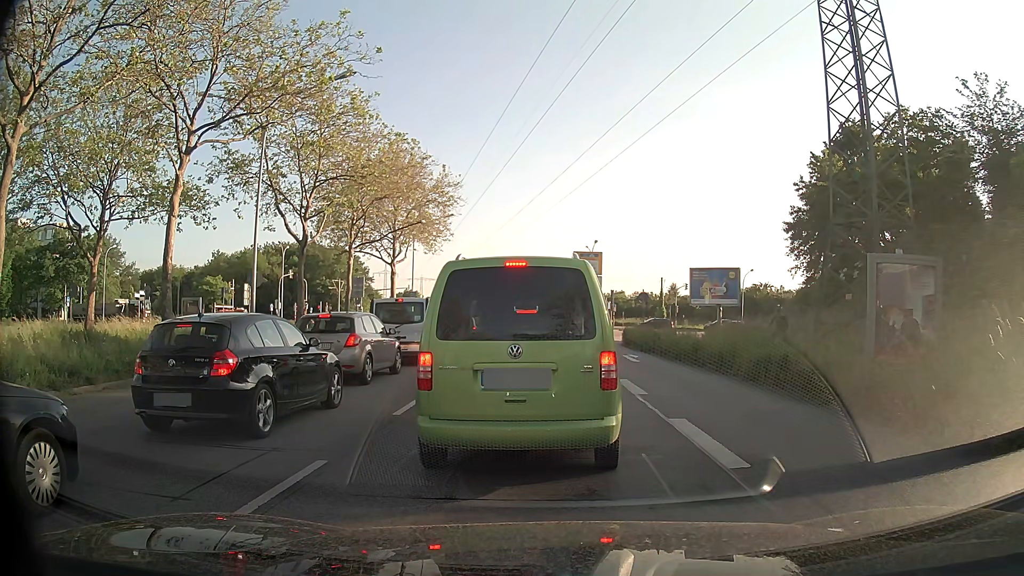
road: primary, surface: asphalt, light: Day
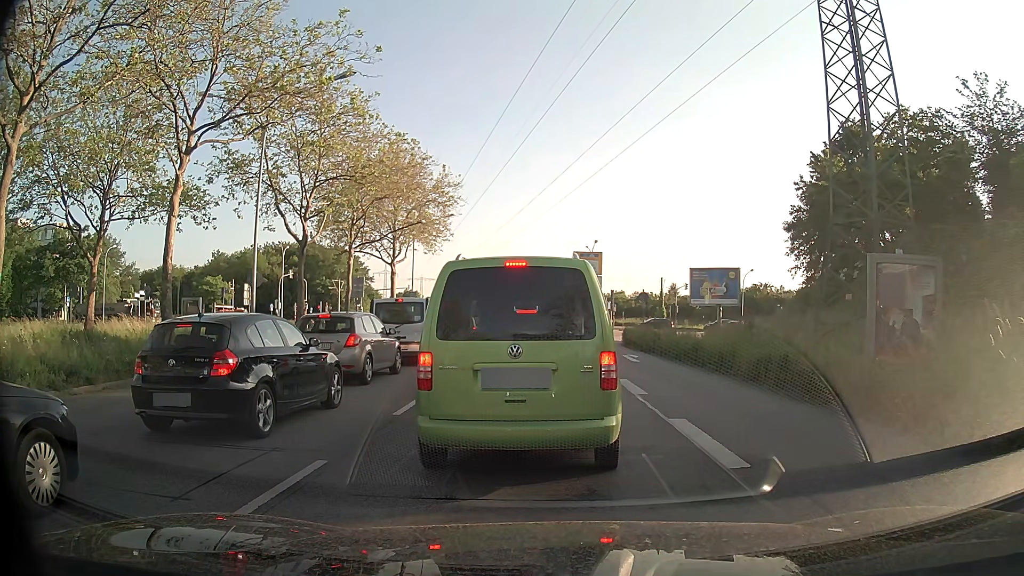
(0.0, 0.0) m; 0°
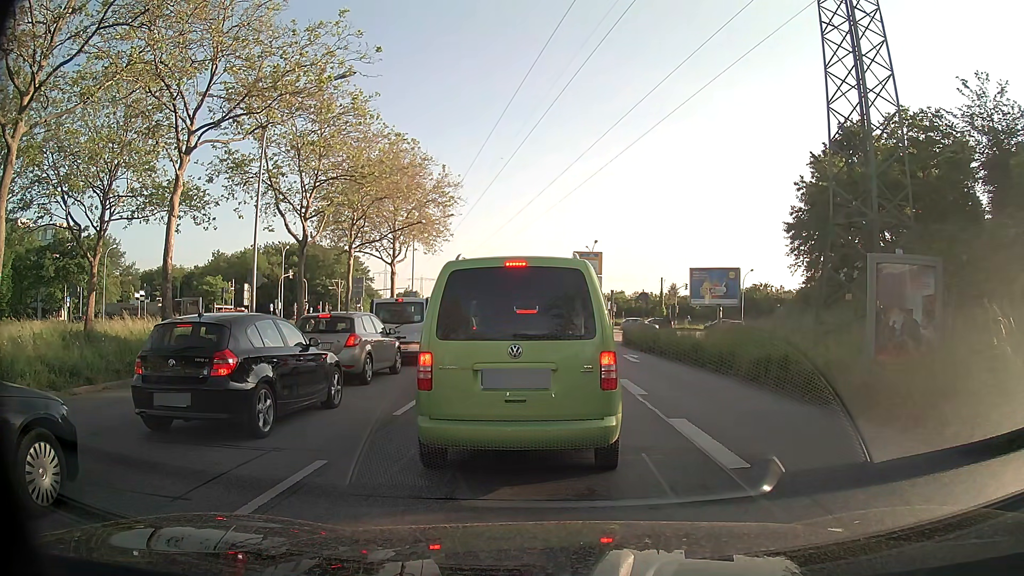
(0.0, 0.0) m; 0°
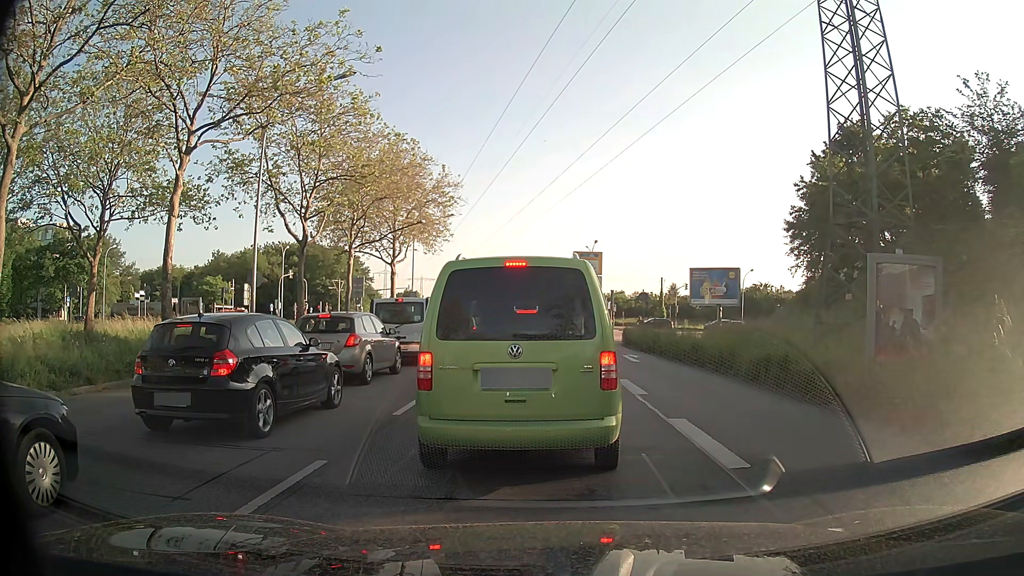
(0.0, 0.0) m; 0°
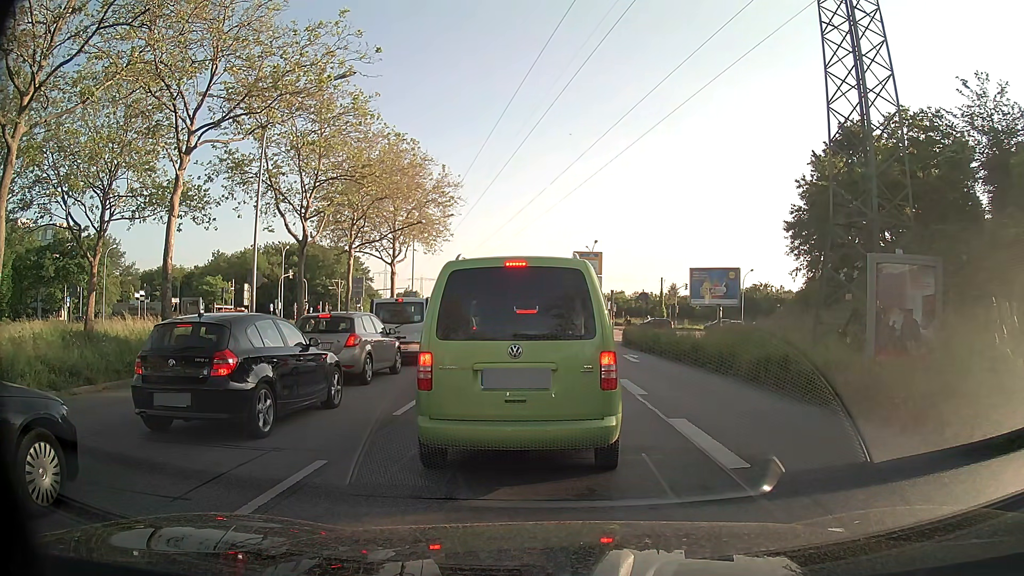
(0.0, 0.0) m; 0°
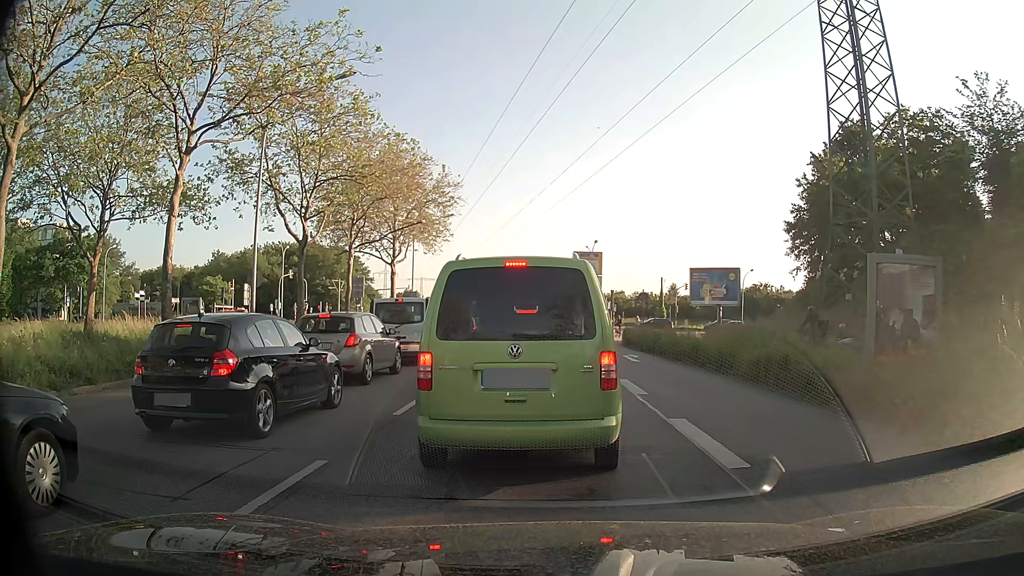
(0.0, 0.0) m; 0°
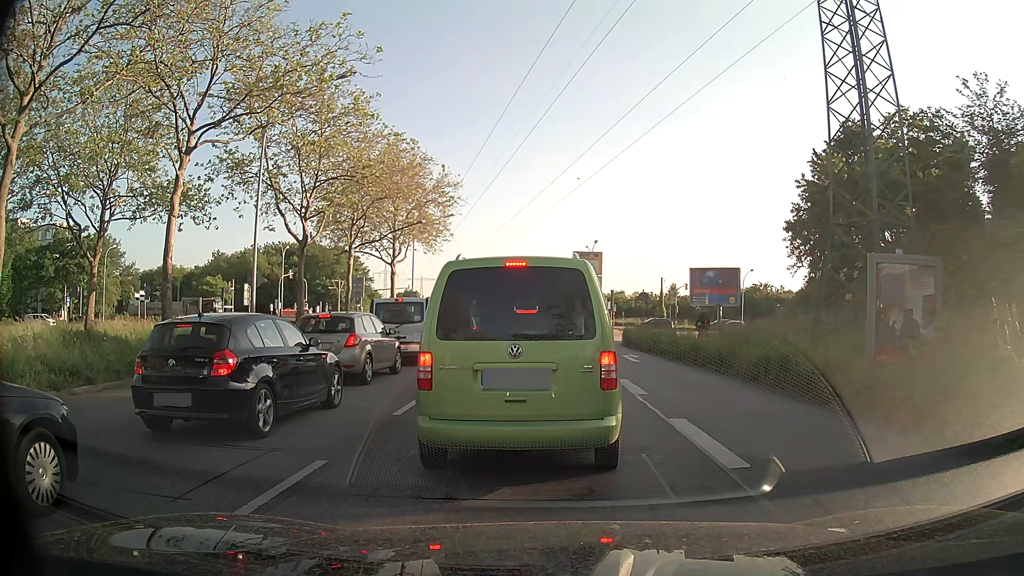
(0.0, 0.0) m; 0°
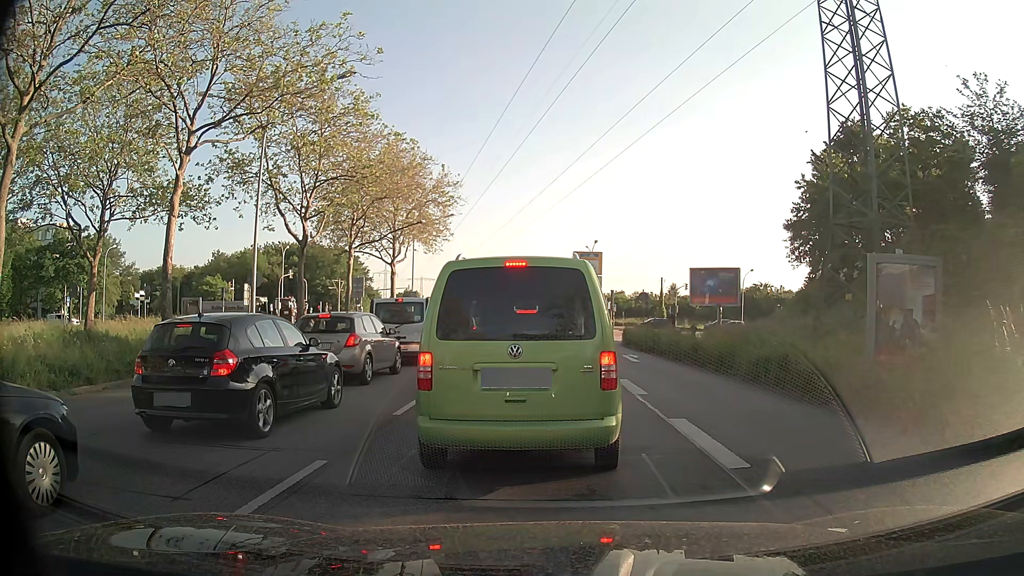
(0.0, 0.0) m; 0°
(0, +10) (+1, +20) (+1, +30) (+1, +40) (+1, +50) (+1, +60) (+1, +70) (+1, +80) (0, +90) (0, +100) m
